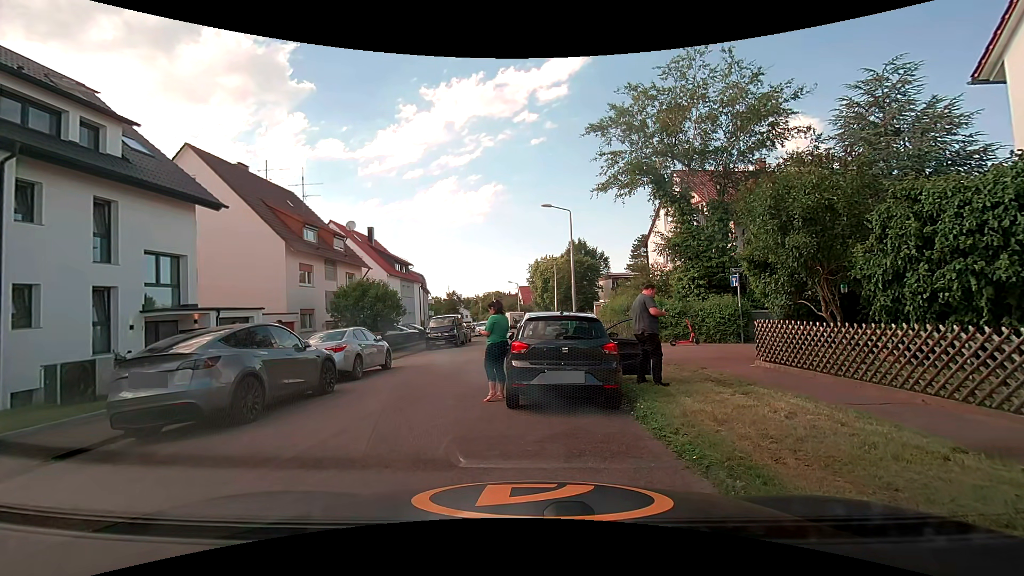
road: residential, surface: asphalt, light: Day
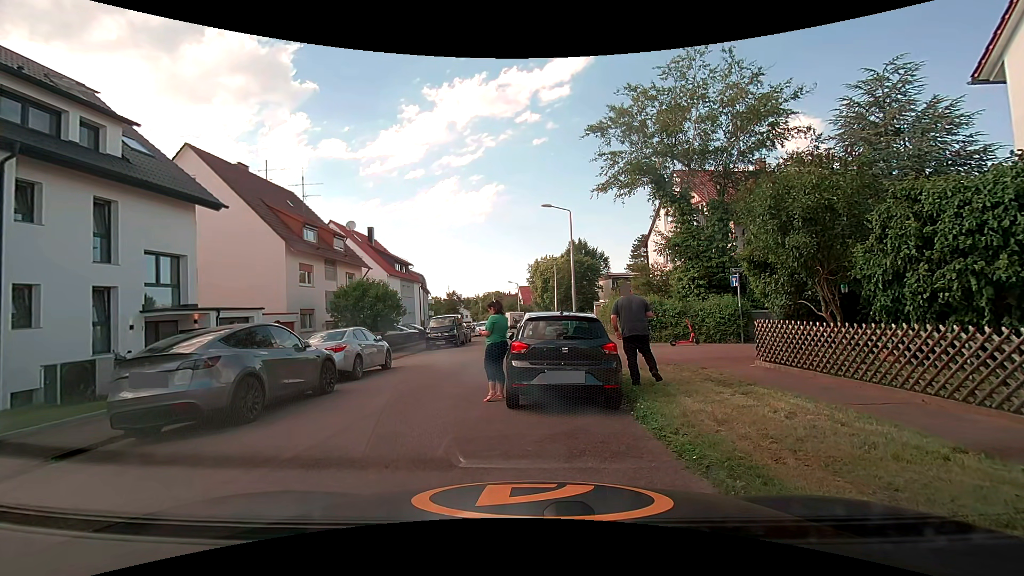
(0.0, 0.0) m; 0°
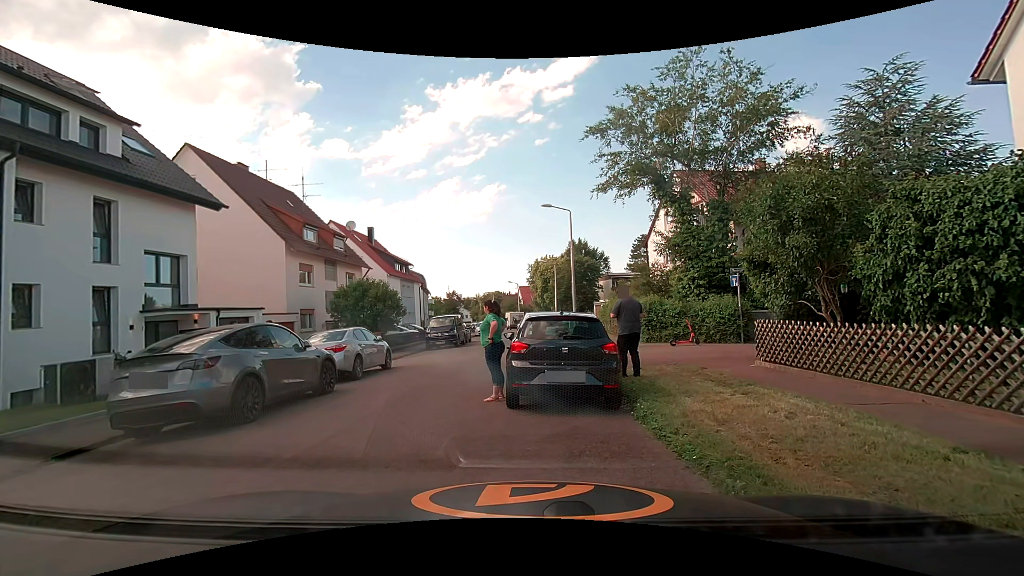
(0.0, 0.0) m; 0°
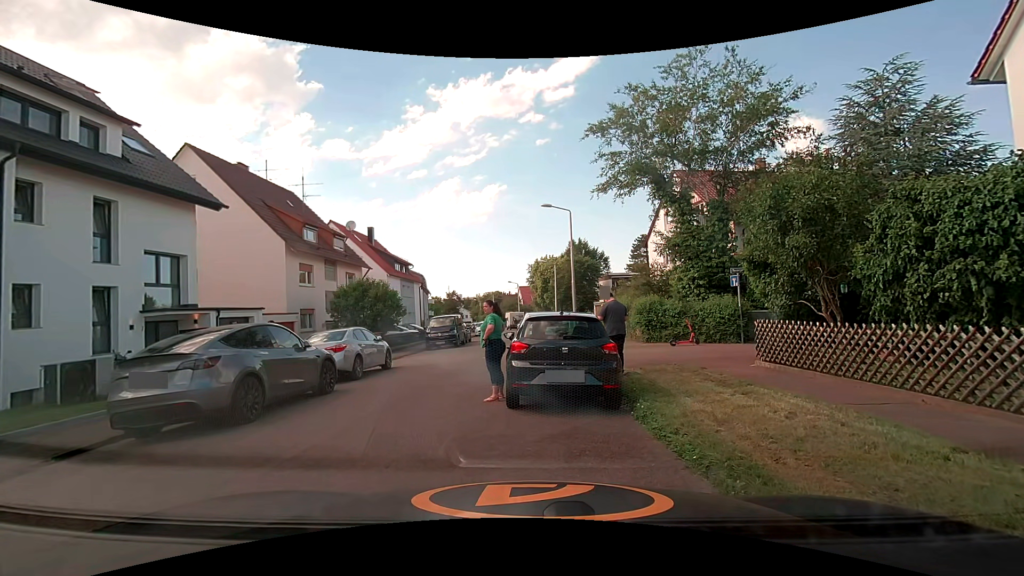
(0.0, 0.0) m; 0°
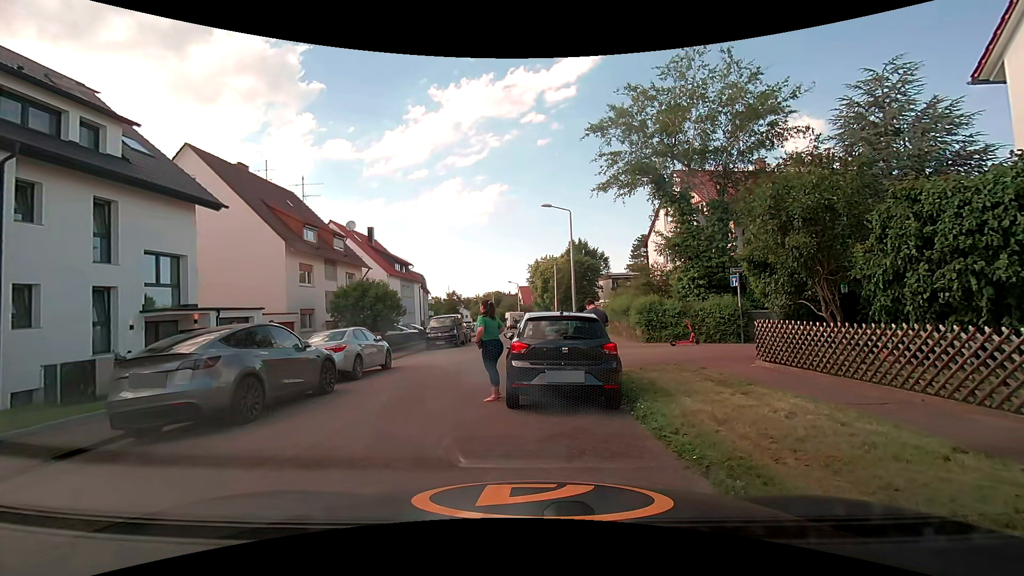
(0.0, 0.0) m; 0°
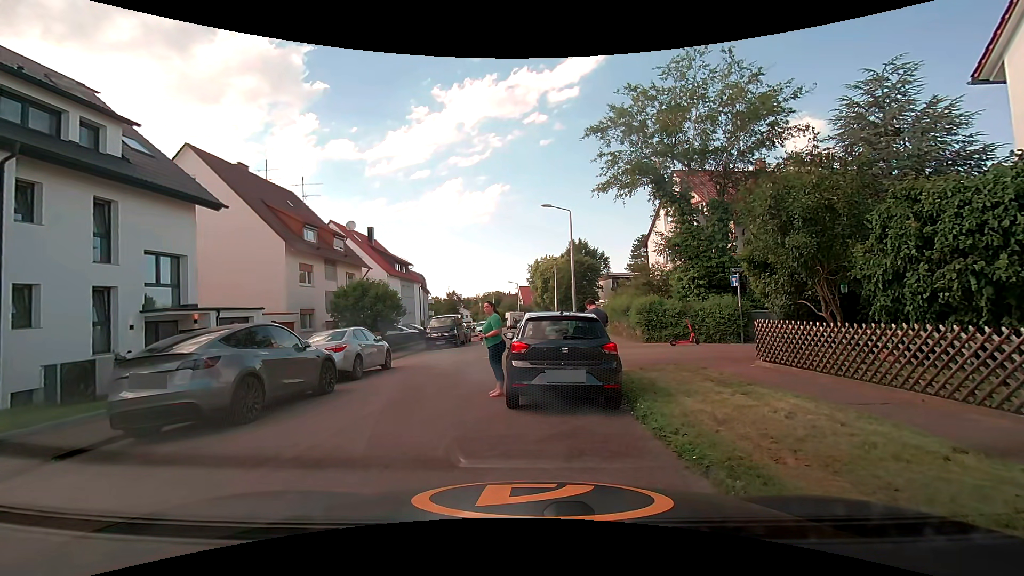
(0.0, 0.0) m; 0°
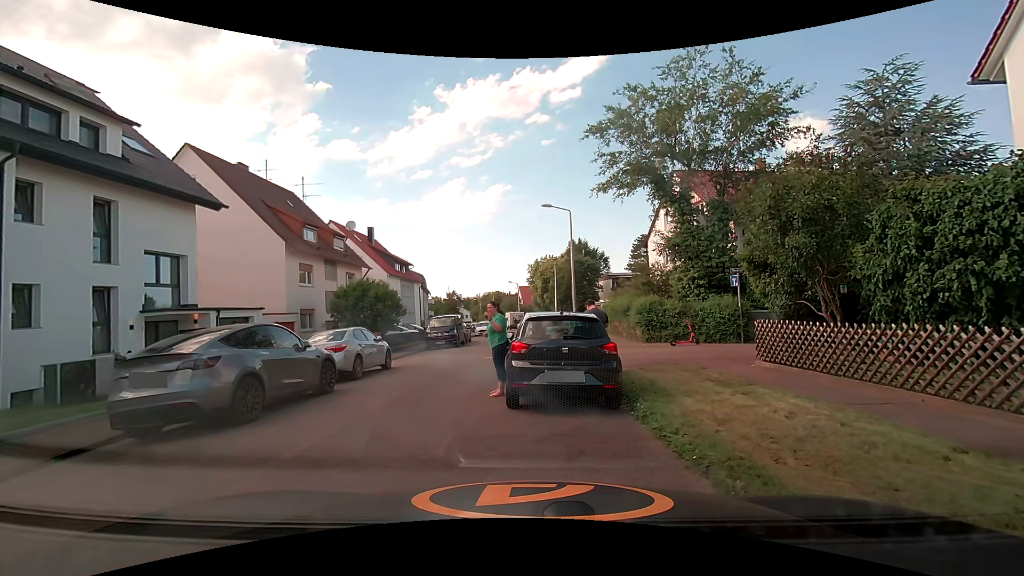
(0.0, 0.0) m; 0°
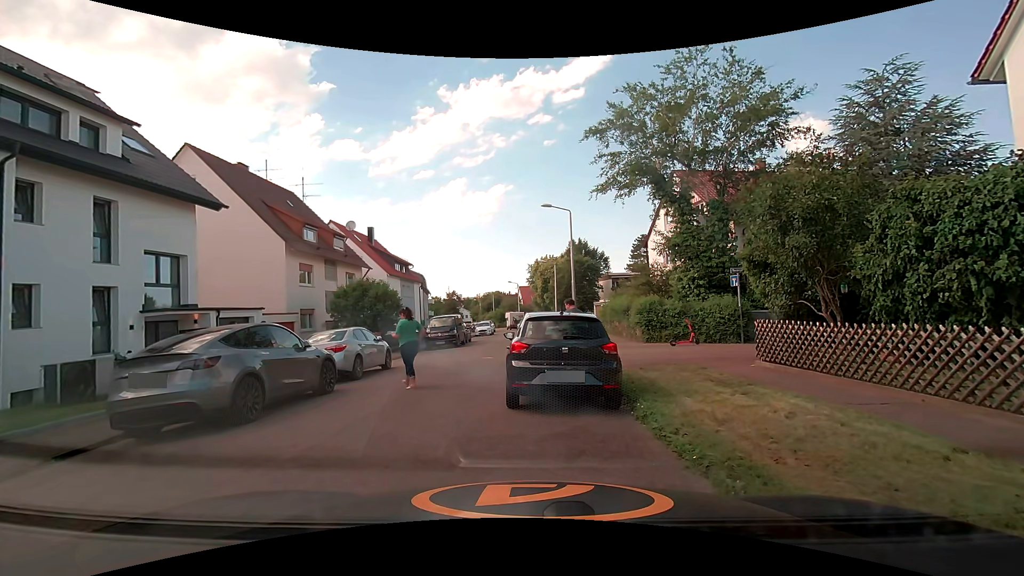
(0.0, 0.0) m; 0°
